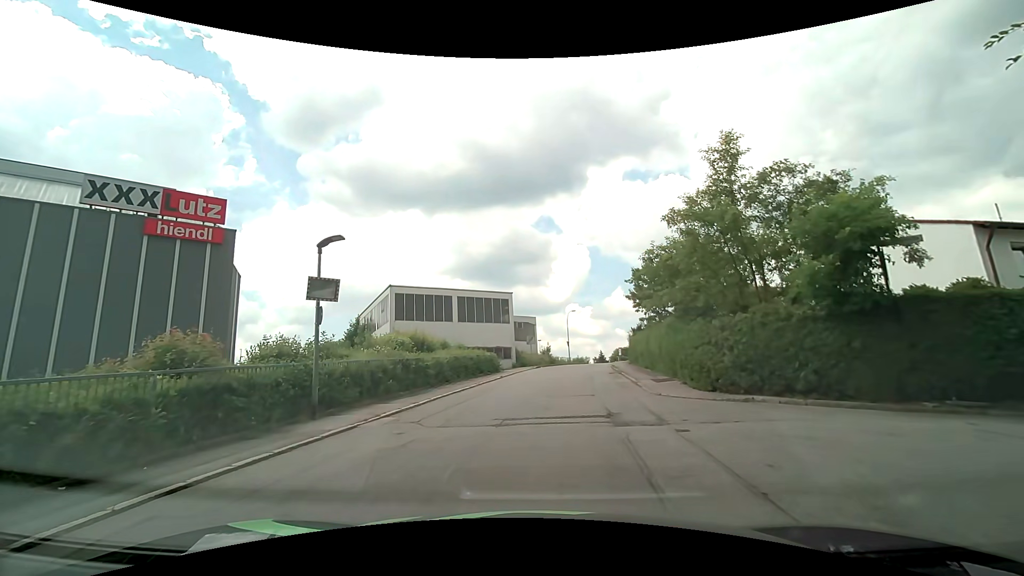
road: residential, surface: asphalt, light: Day
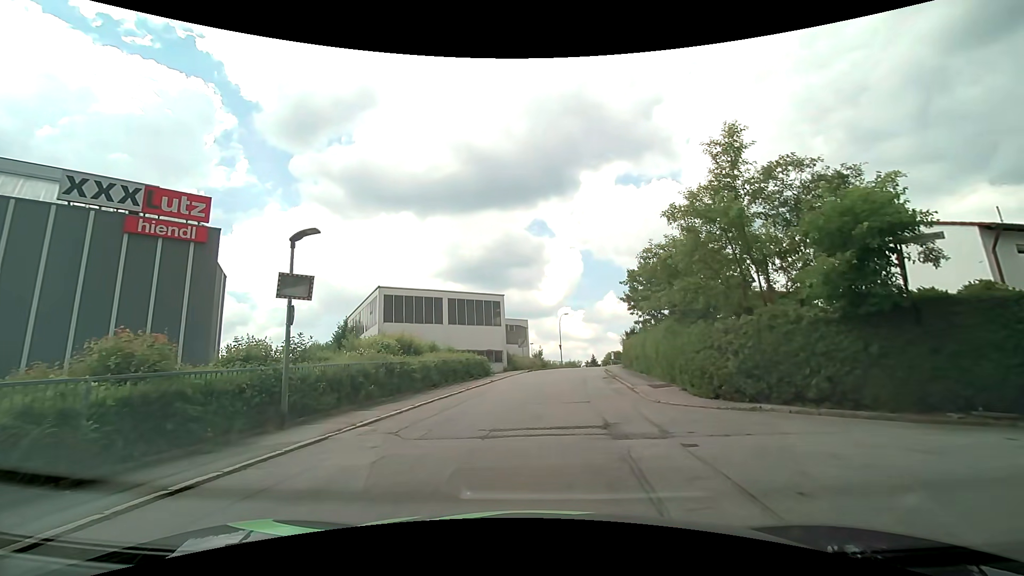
(0.0, +0.9) m; +1°
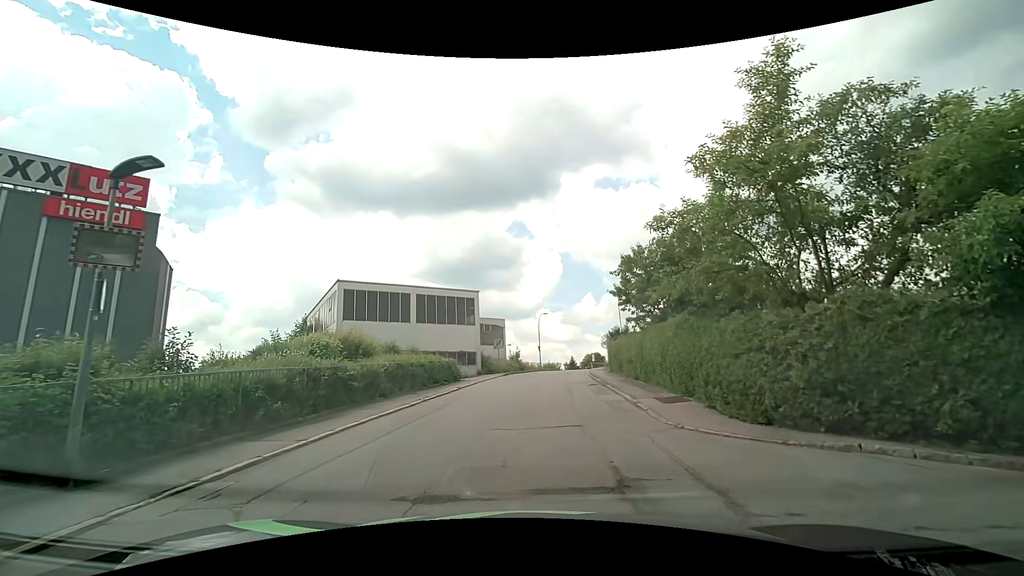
(+0.3, +4.1) m; +5°
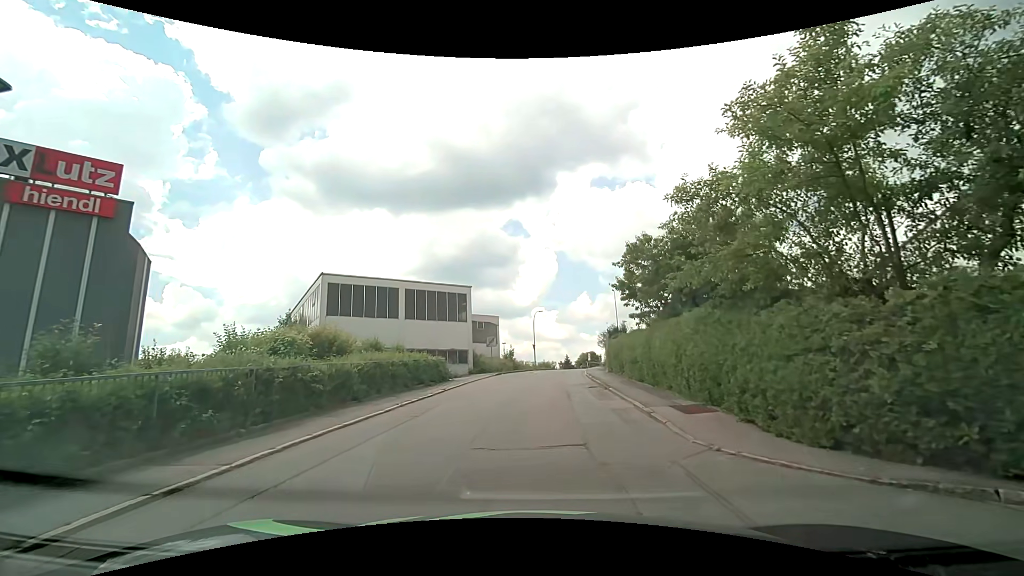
(0.0, +2.0) m; +1°
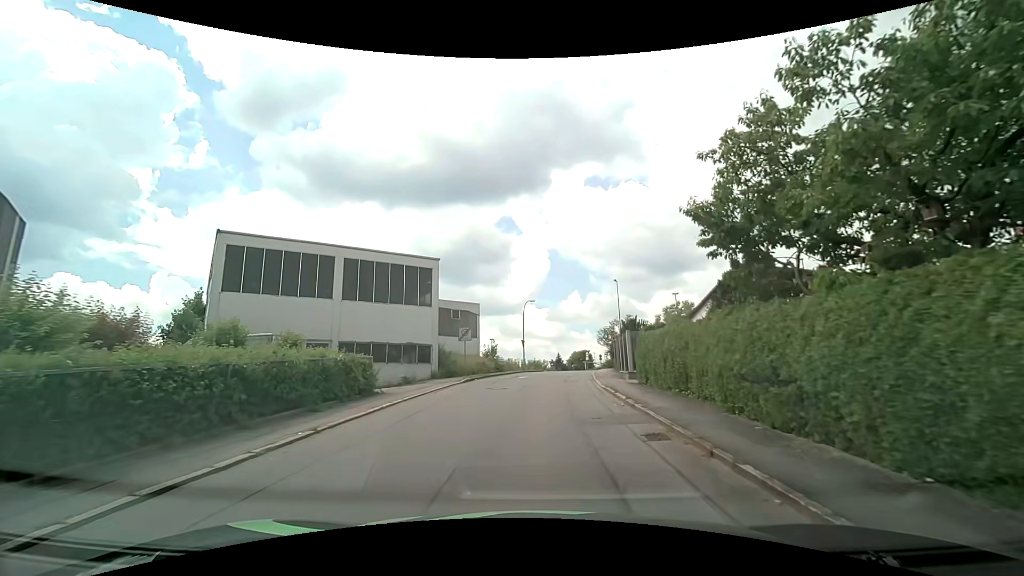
(+0.1, +11.1) m; 0°
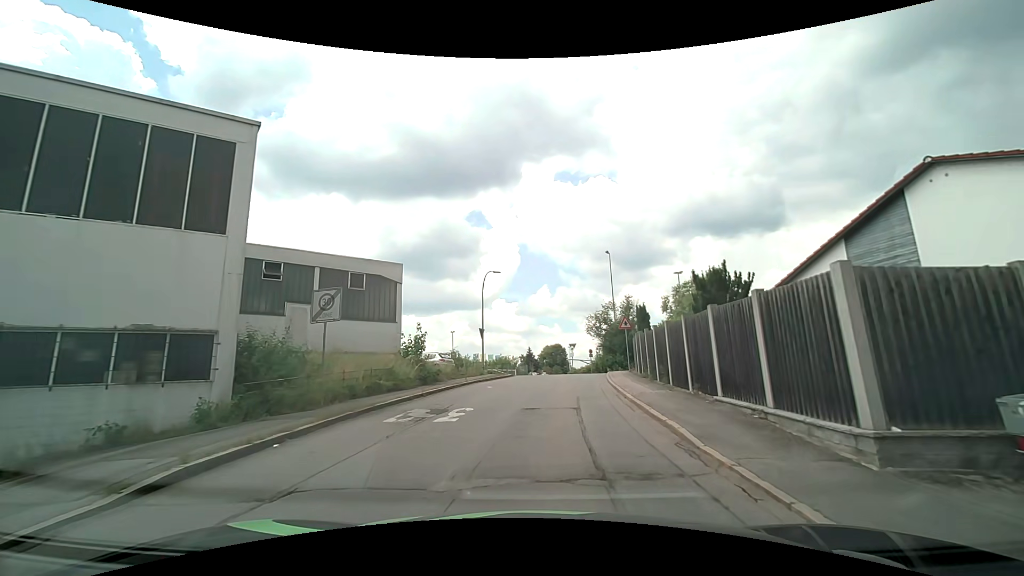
(+0.6, +18.1) m; +4°
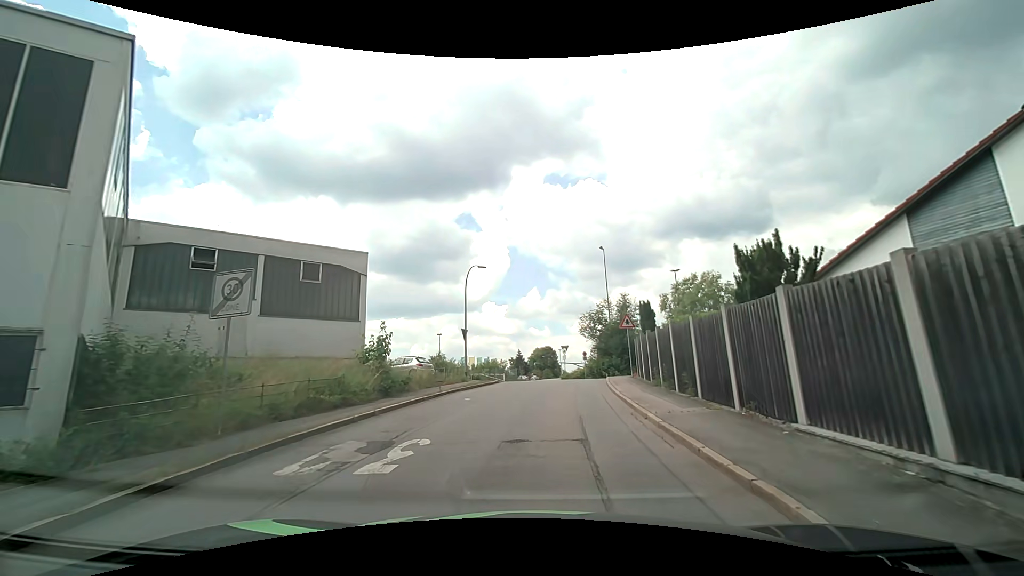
(0.0, +3.7) m; +3°
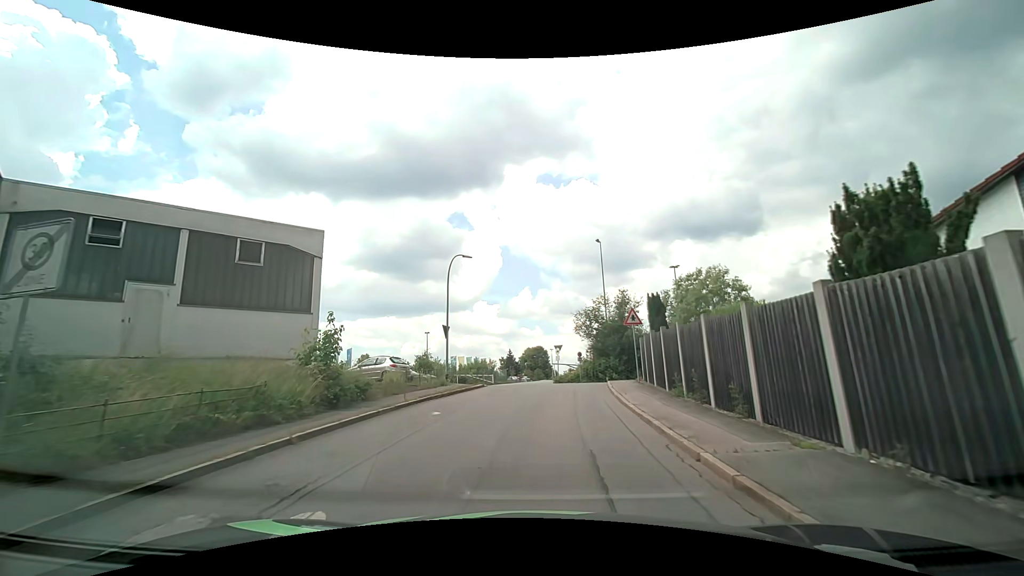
(-0.1, +3.6) m; -1°
